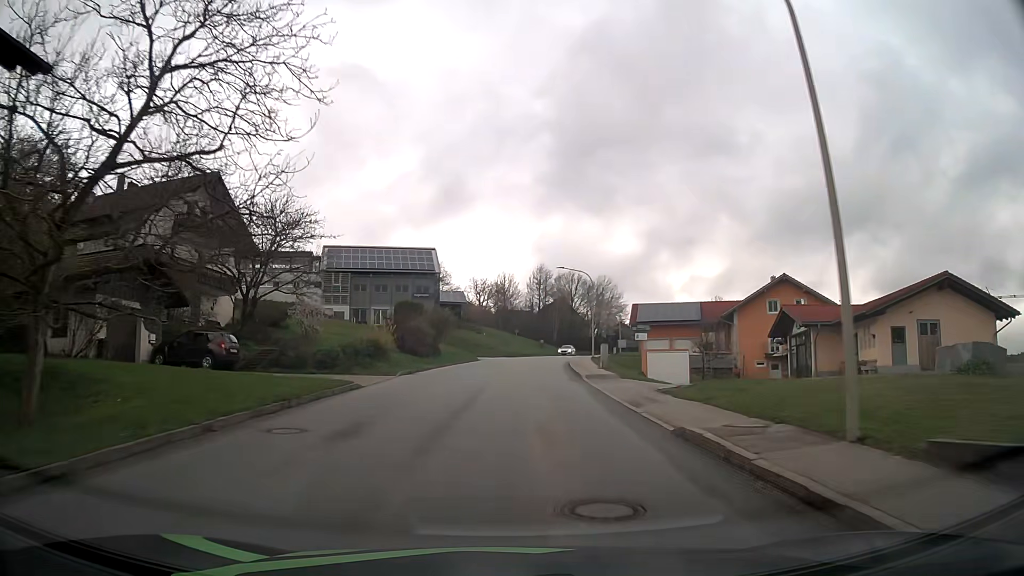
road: tertiary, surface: asphalt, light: Day
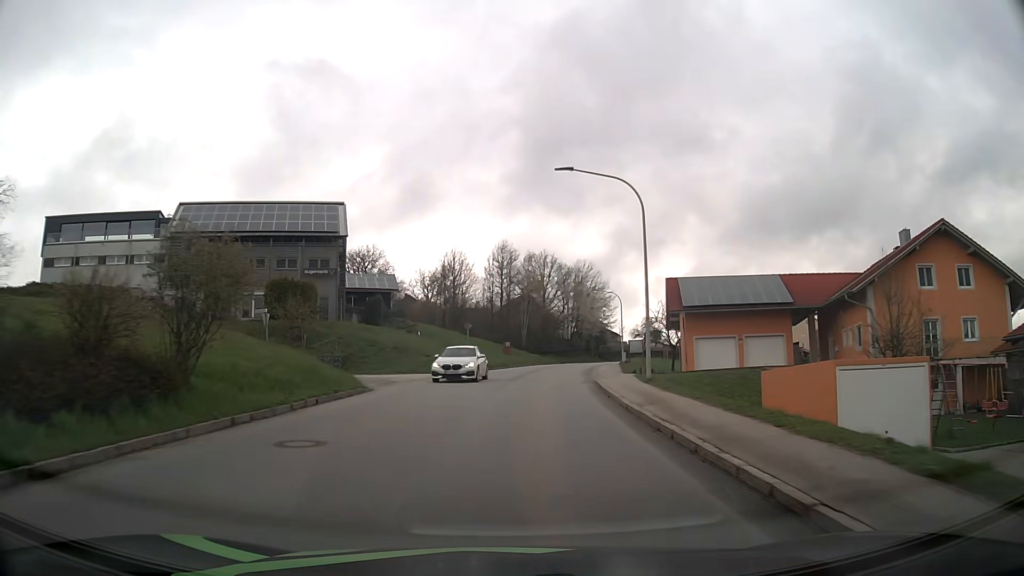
(+0.8, +31.4) m; +4°
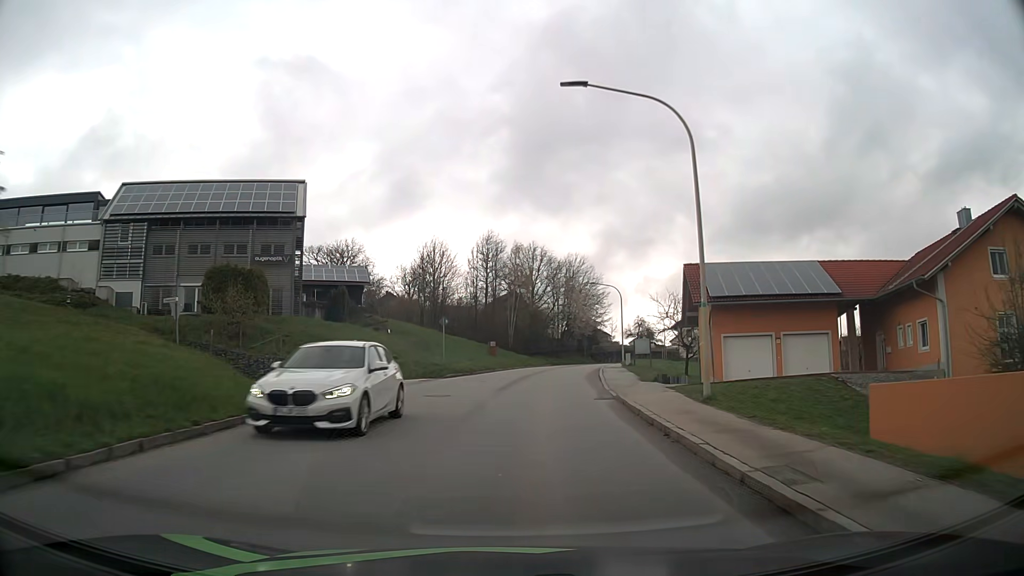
(+0.1, +7.9) m; +1°
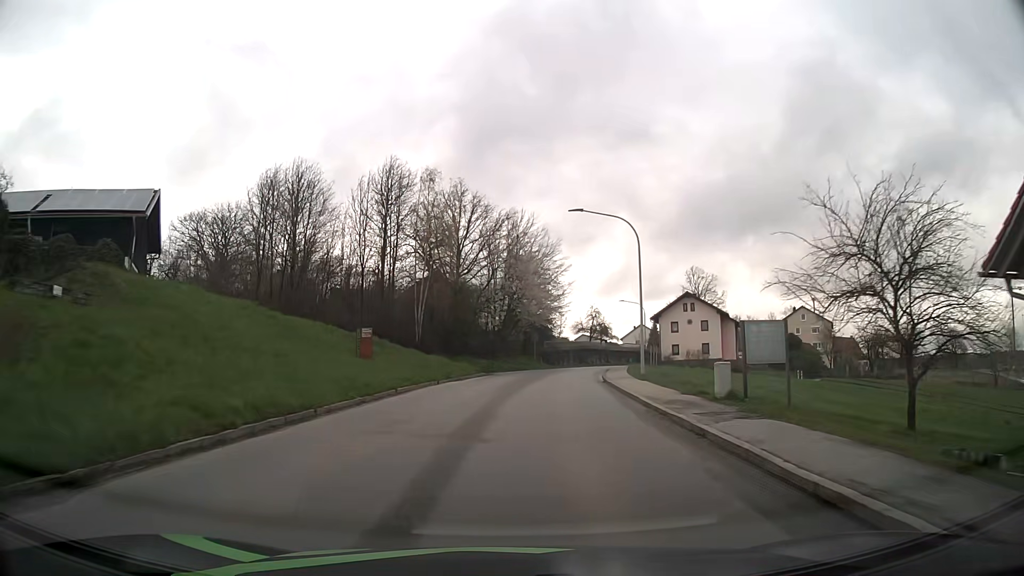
(+1.5, +31.5) m; +6°
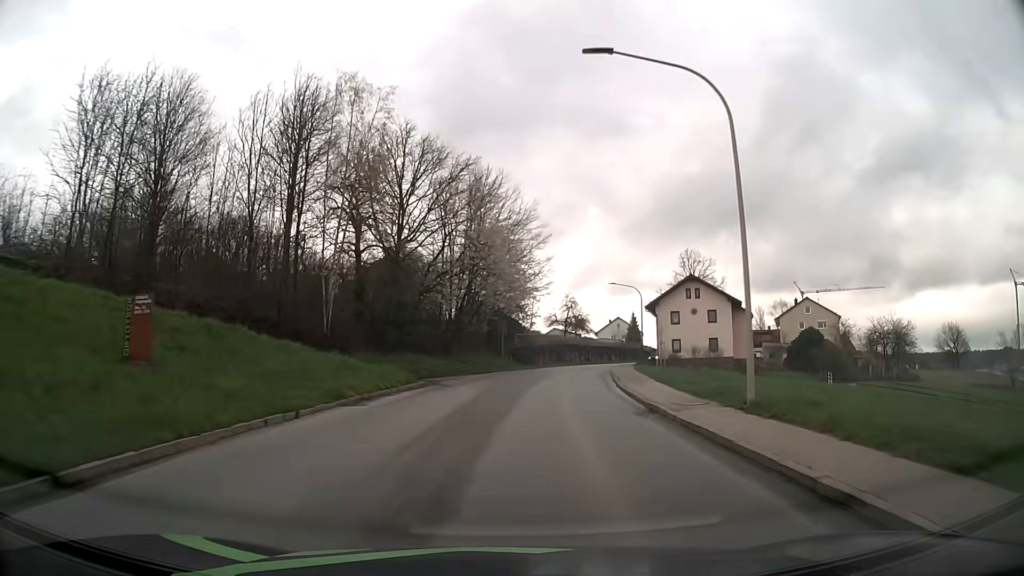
(+0.4, +15.9) m; +3°
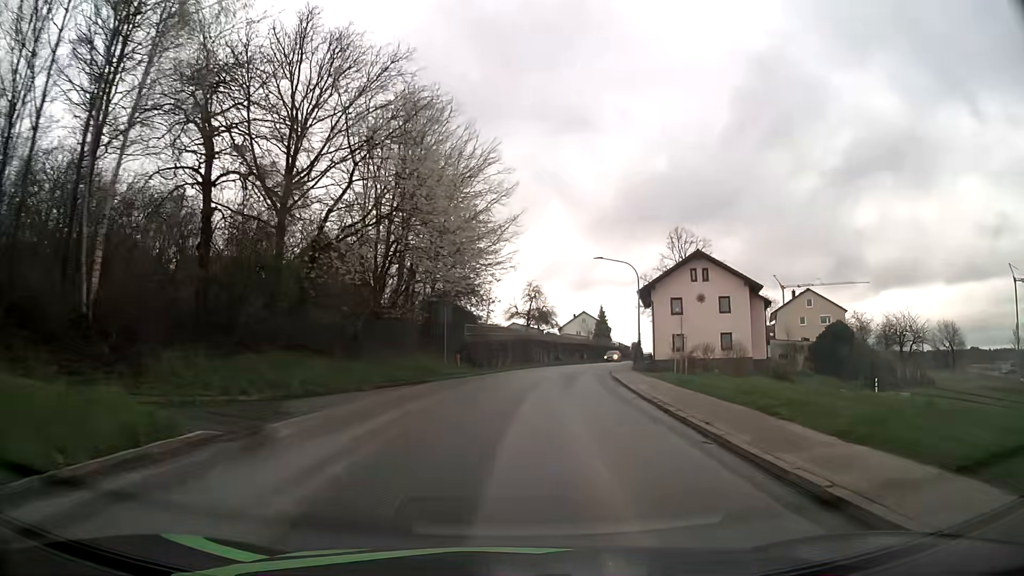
(+0.5, +16.0) m; +4°
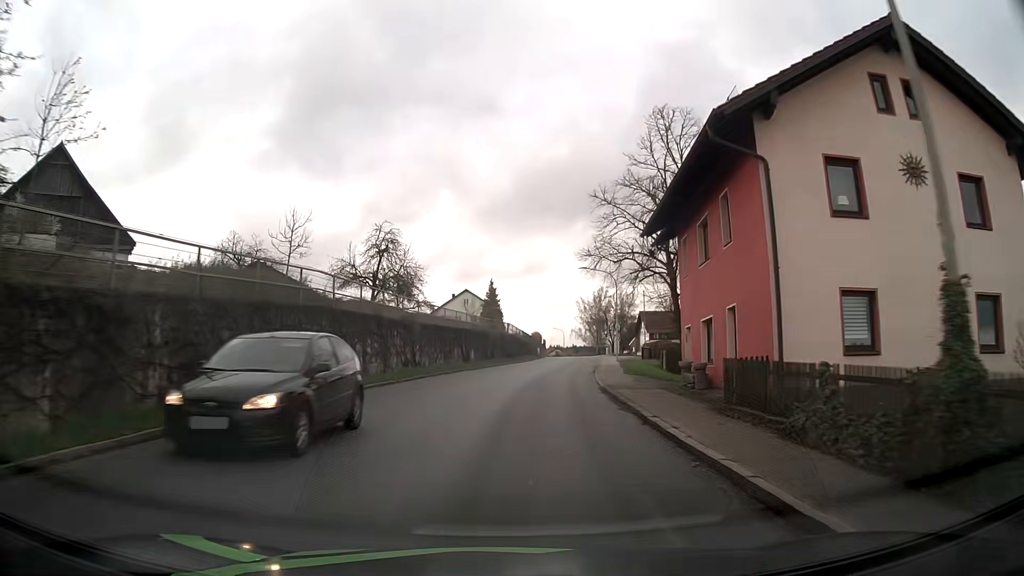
(+3.7, +39.2) m; +10°
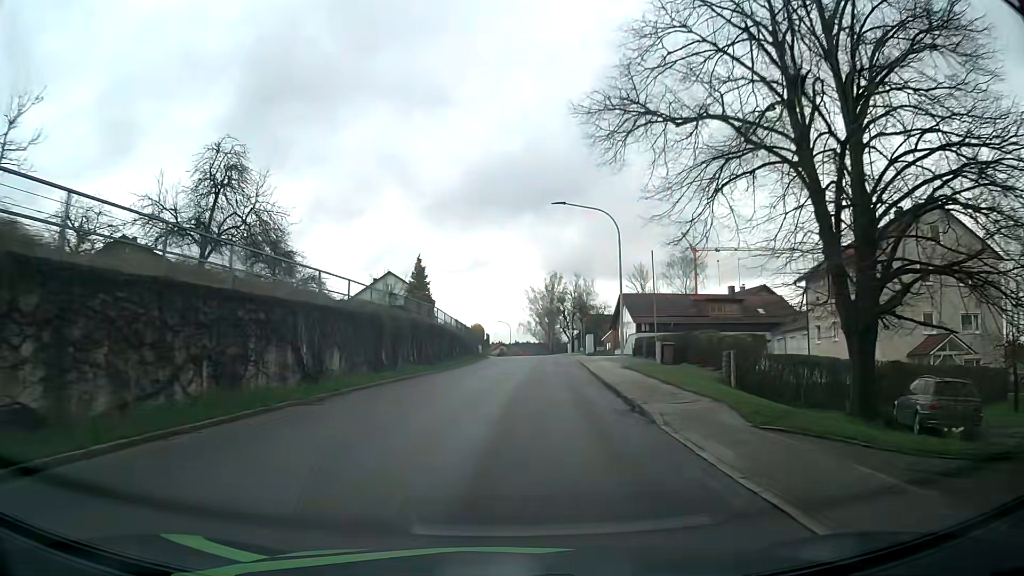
(+0.9, +23.4) m; +5°
